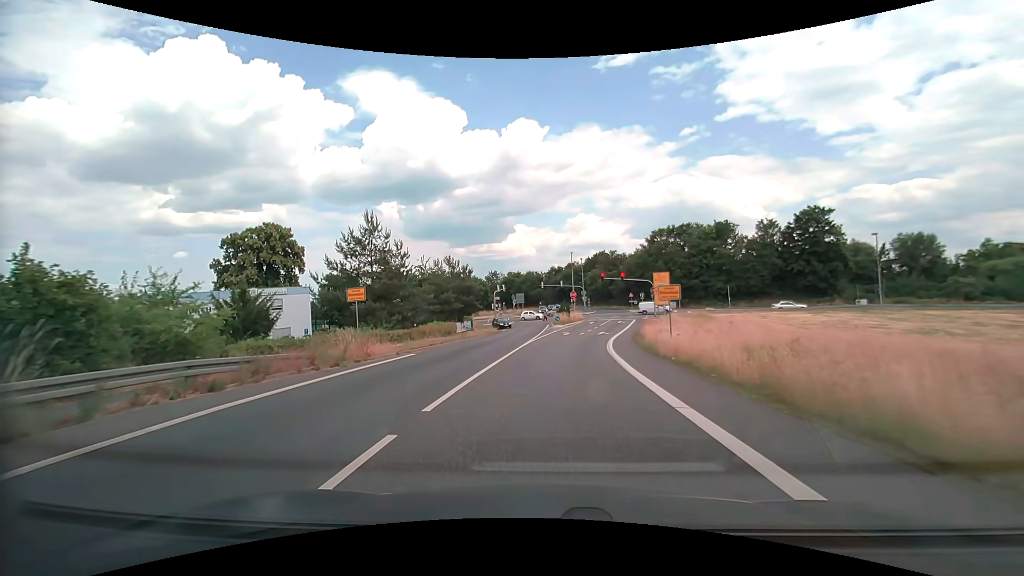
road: secondary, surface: asphalt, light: Day
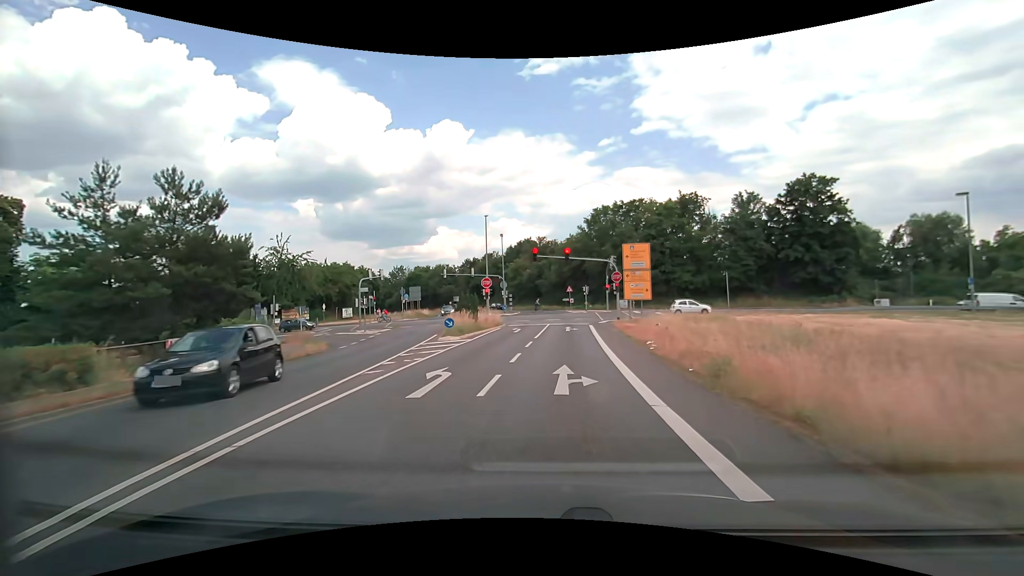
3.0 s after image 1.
(+2.2, +30.3) m; +9°
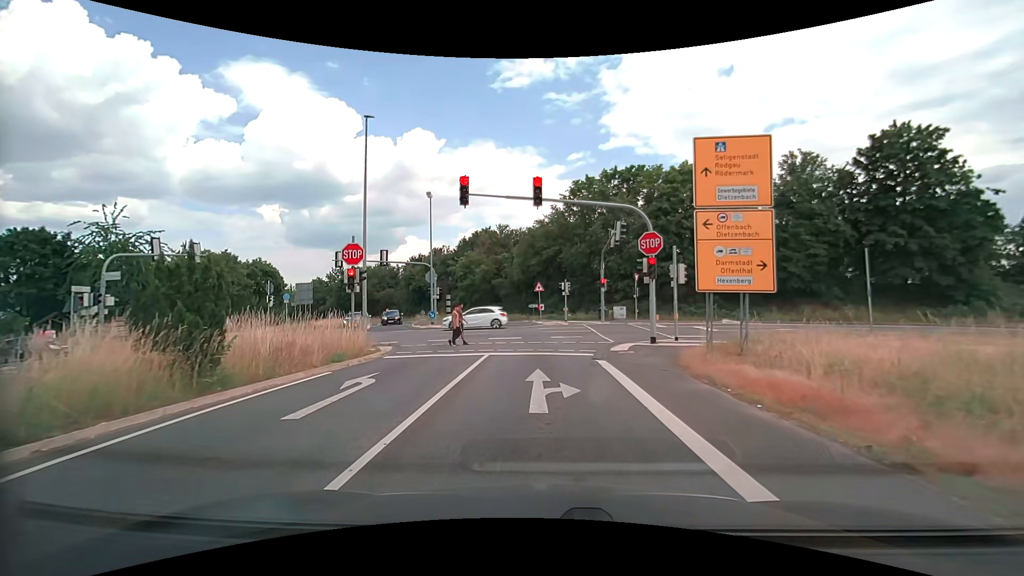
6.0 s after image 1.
(+1.0, +24.8) m; +4°
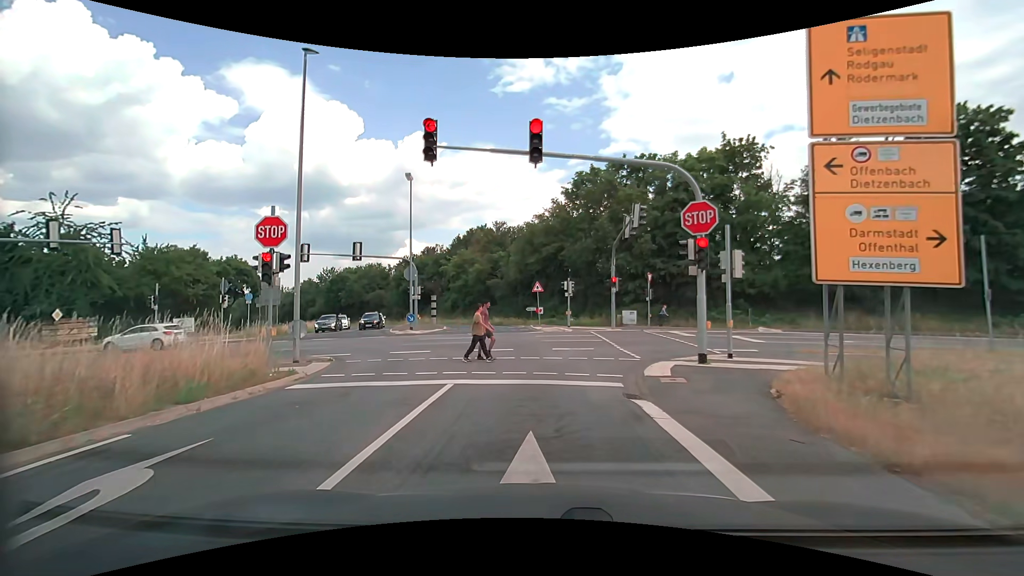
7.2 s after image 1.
(0.0, +5.7) m; +1°
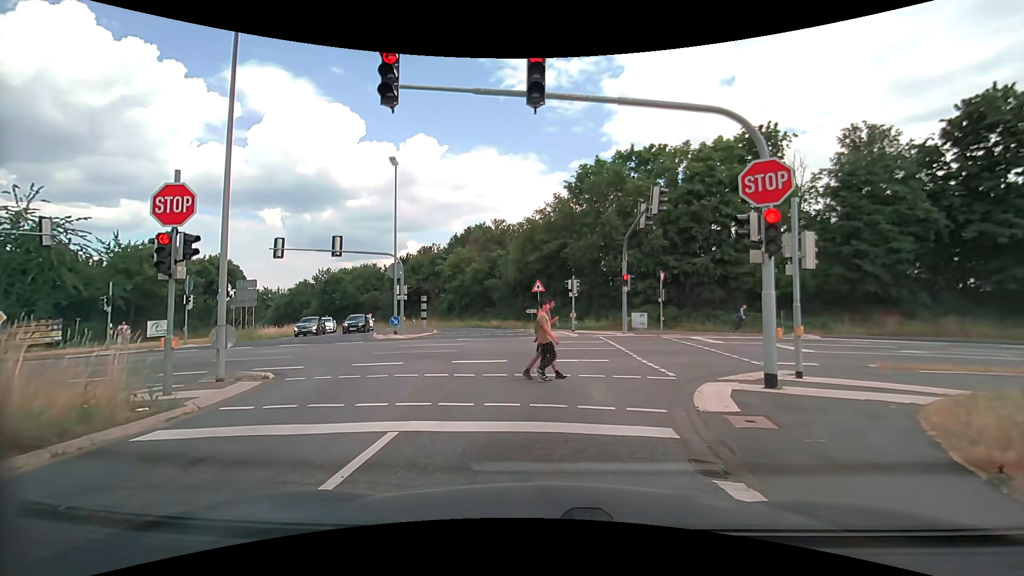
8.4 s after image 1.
(0.0, +3.6) m; 0°
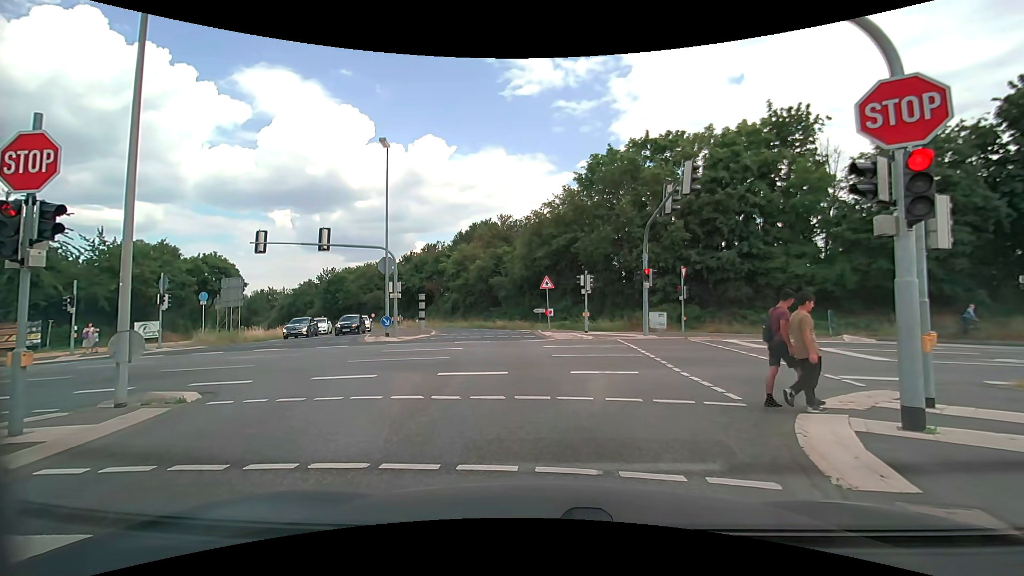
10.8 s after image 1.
(0.0, +3.0) m; 0°
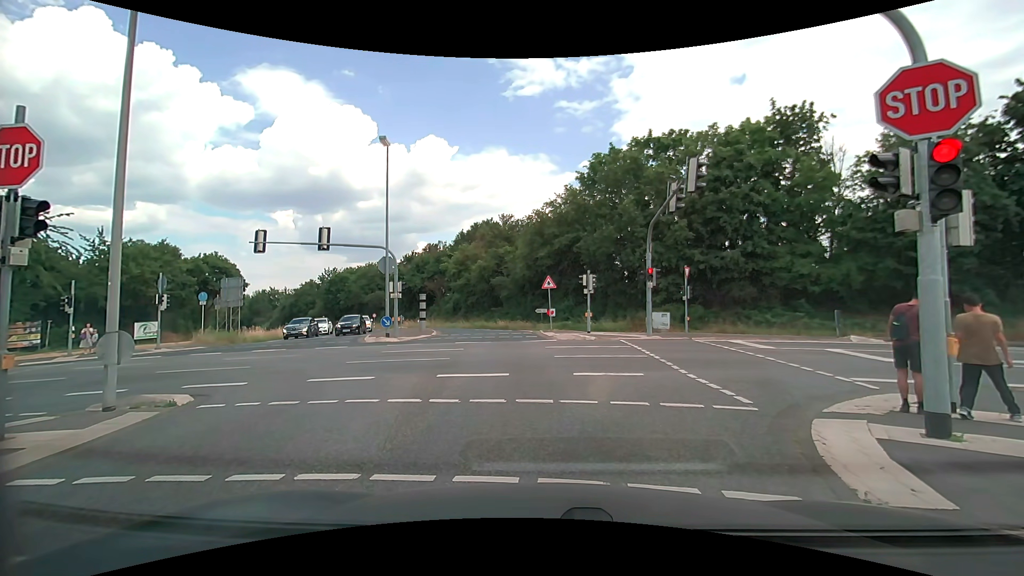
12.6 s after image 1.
(0.0, +0.3) m; 0°
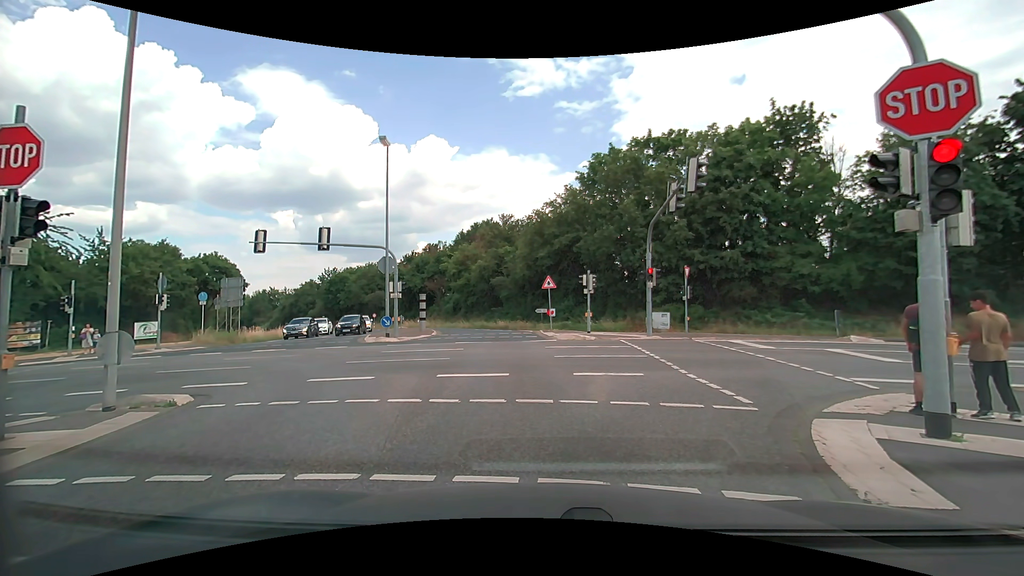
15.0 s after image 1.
(0.0, 0.0) m; 0°
(-1, +10) (-2, +20) (-4, +30) (-7, +39) (-10, +49) (-15, +57) (-21, +66) (-26, +74) (-32, +82) (-39, +90) m
